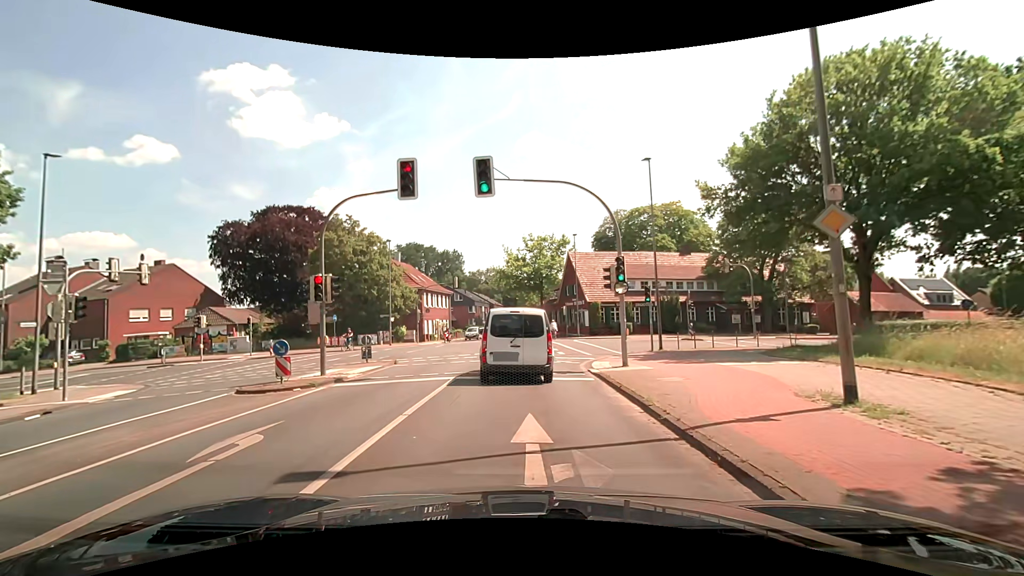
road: secondary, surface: asphalt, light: Day
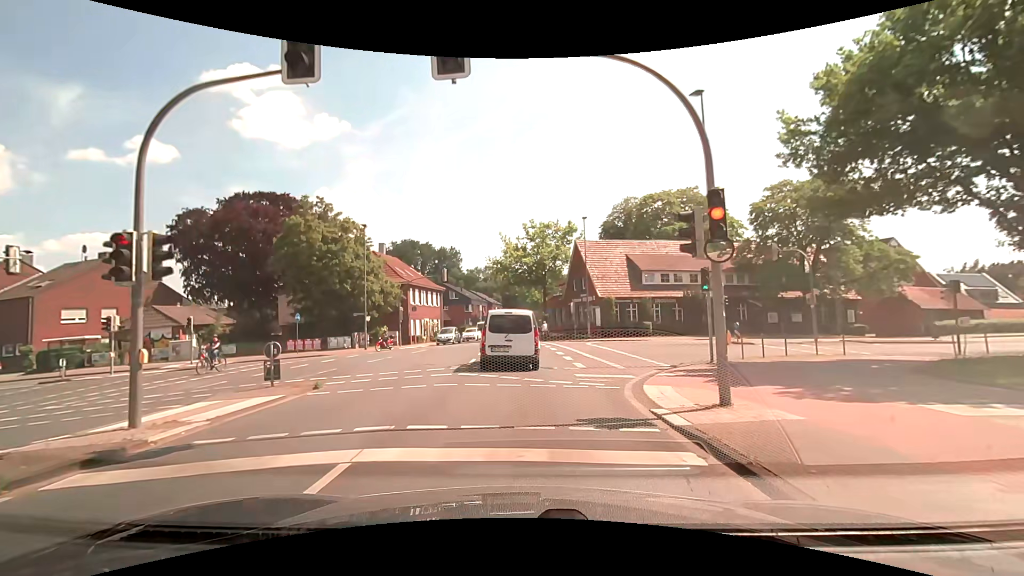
(0.0, +8.1) m; +1°
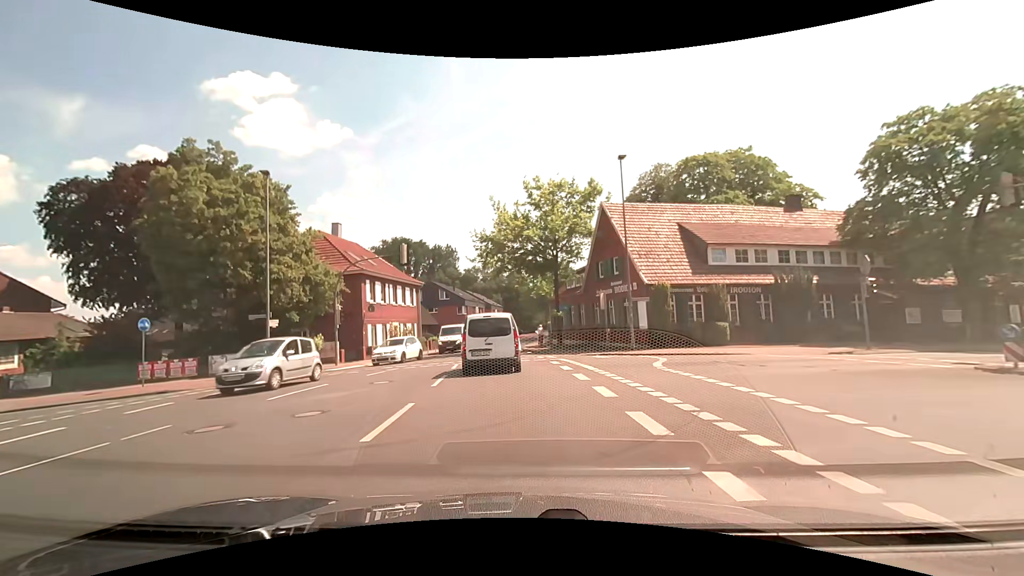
(-0.1, +16.4) m; -1°
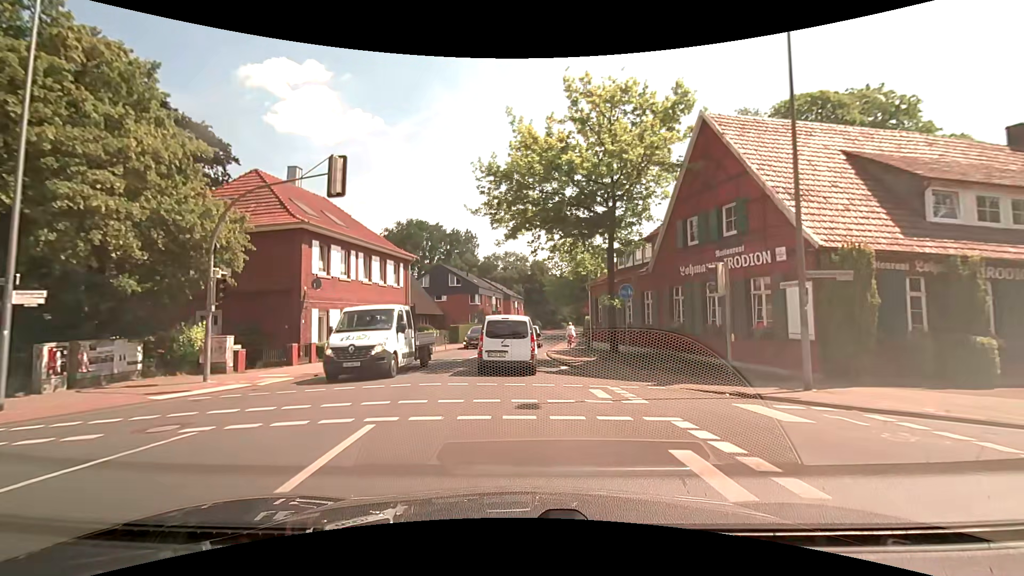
(-0.3, +14.2) m; -2°
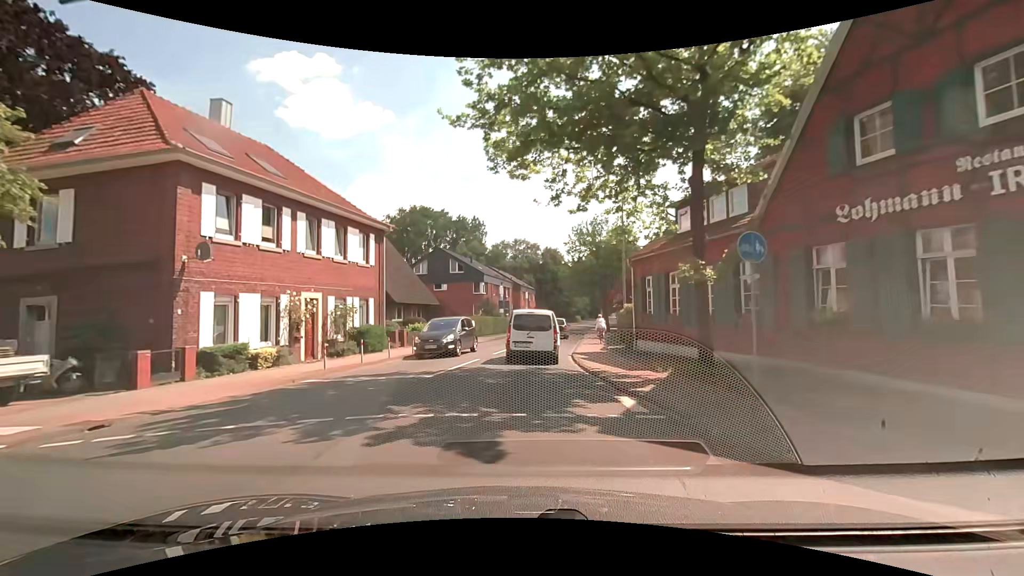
(-0.1, +9.7) m; -1°
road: tertiary
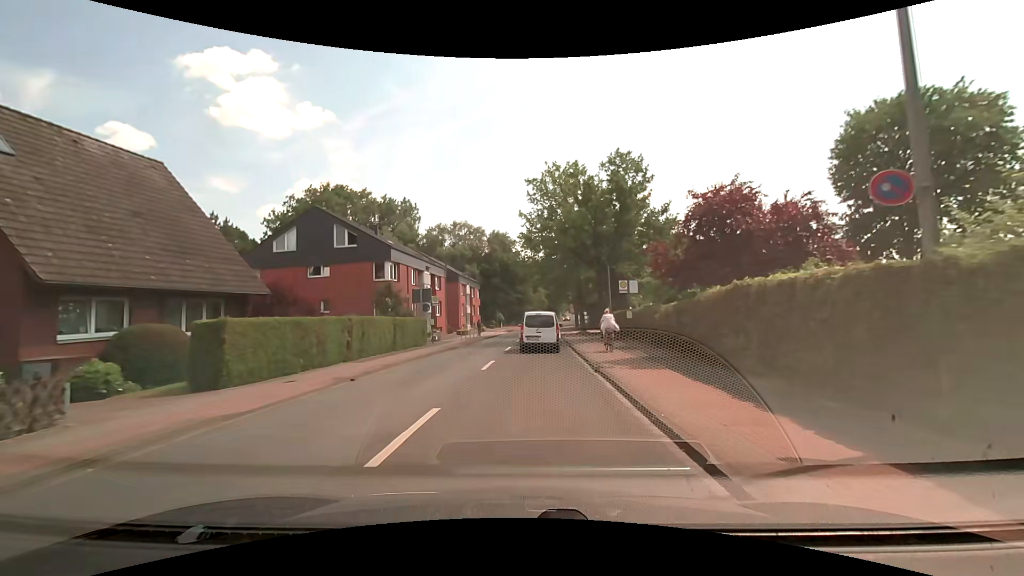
(+0.6, +25.3) m; +6°
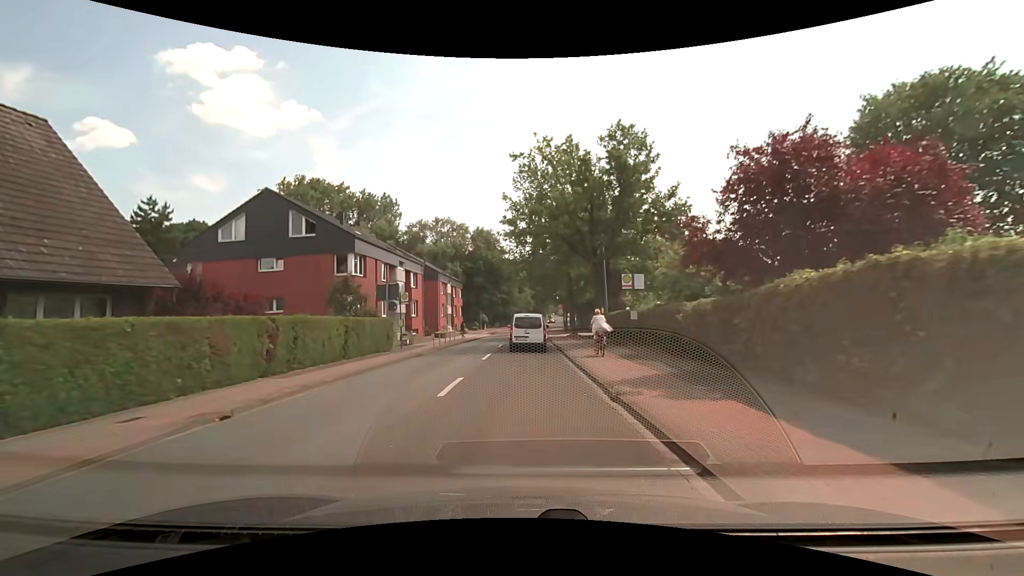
(0.0, +5.0) m; +1°
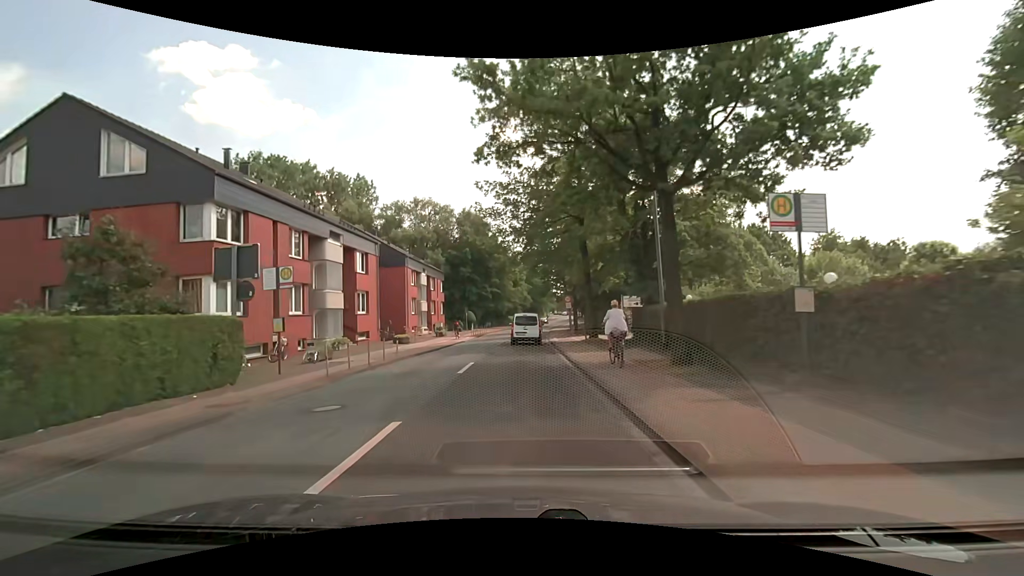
(+0.2, +14.9) m; +1°
(0, +10) (0, +20) (0, +30) (0, +40) (0, +50) (0, +60) (+1, +70) (+2, +80) (+3, +90) (+5, +100) m
